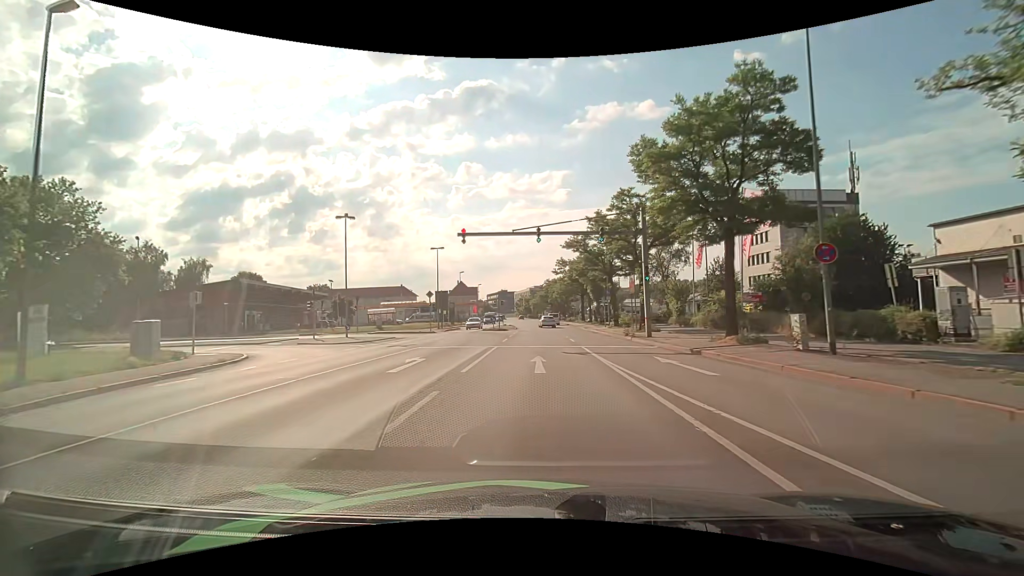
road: primary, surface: asphalt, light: Day
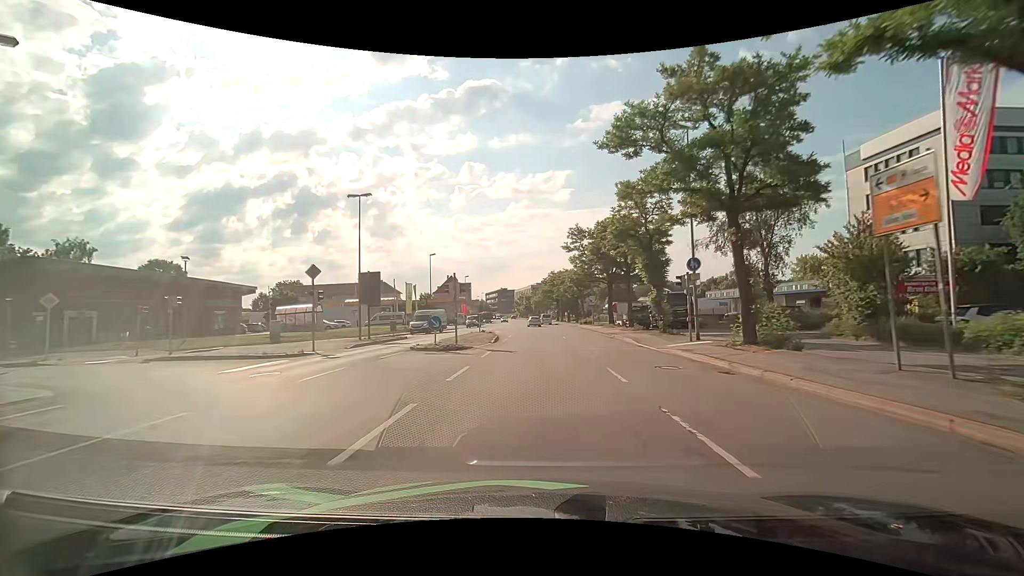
(+0.1, +28.2) m; 0°
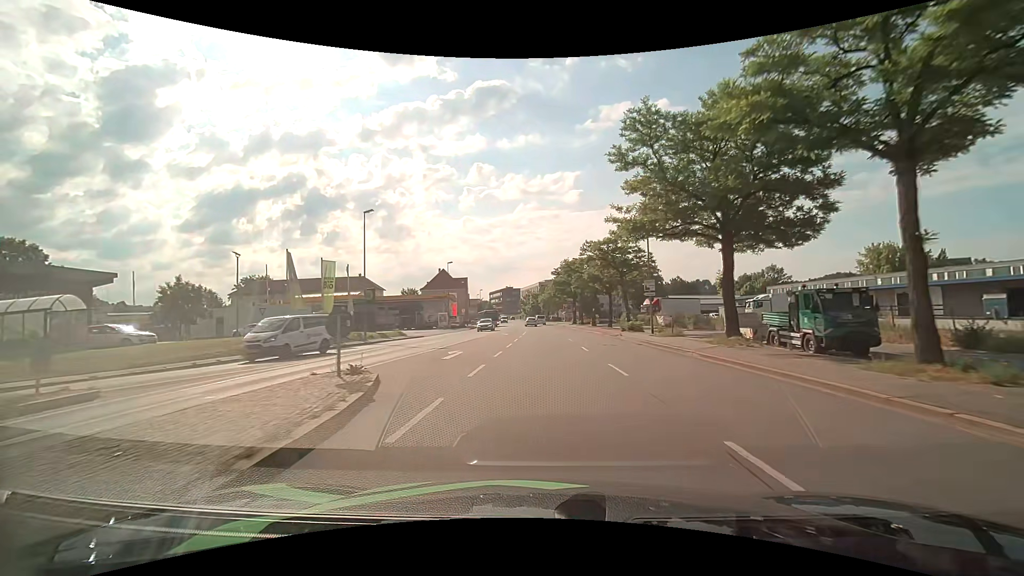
(-0.4, +28.6) m; -1°
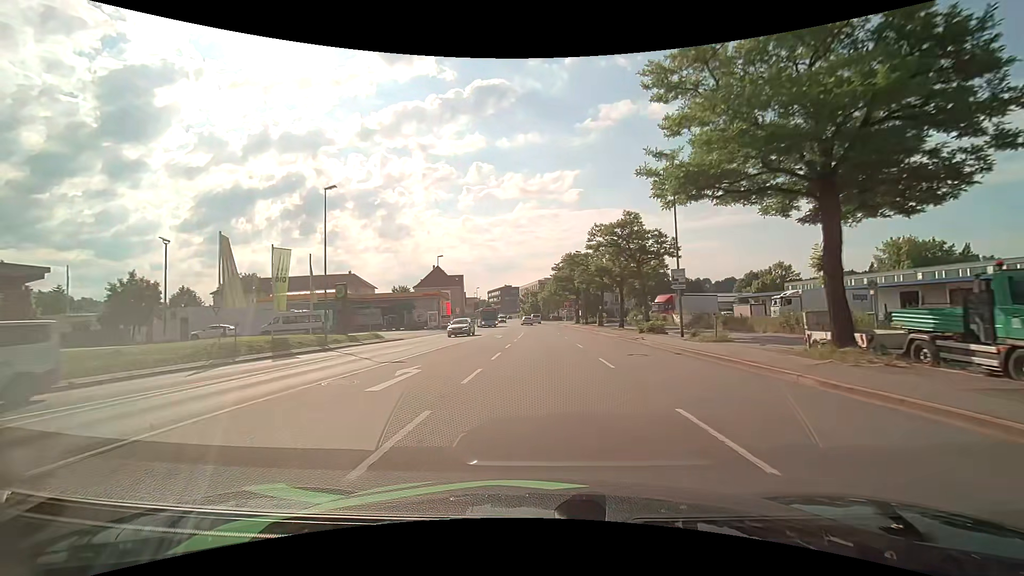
(0.0, +7.2) m; 0°
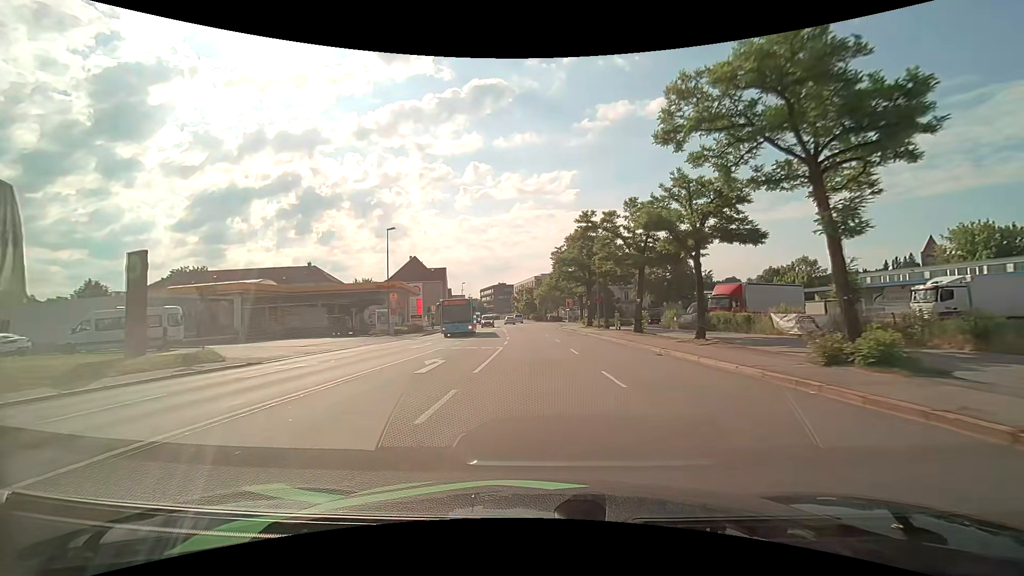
(+0.2, +21.8) m; +1°
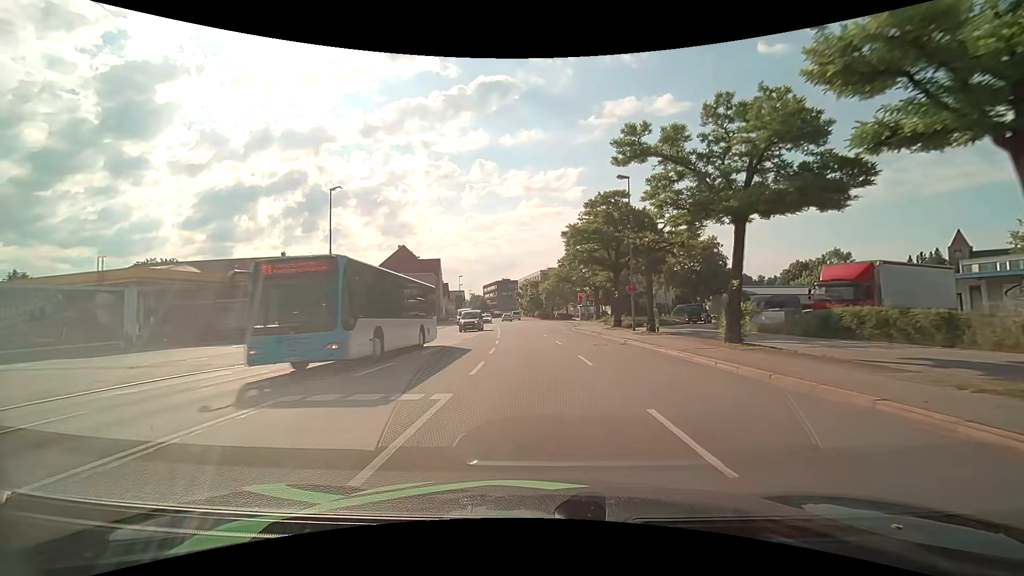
(-0.1, +14.5) m; -1°
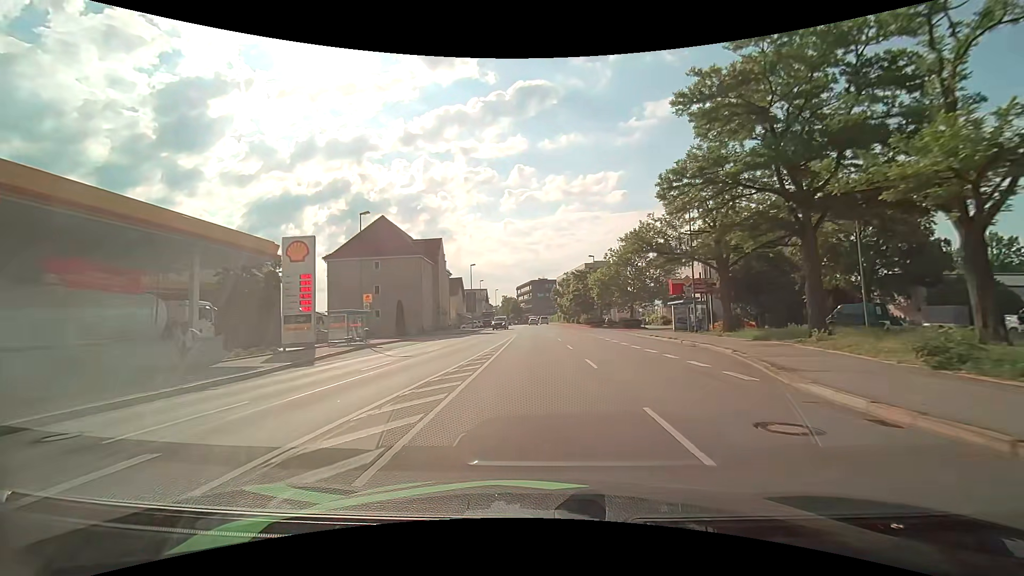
(-1.2, +35.4) m; -4°
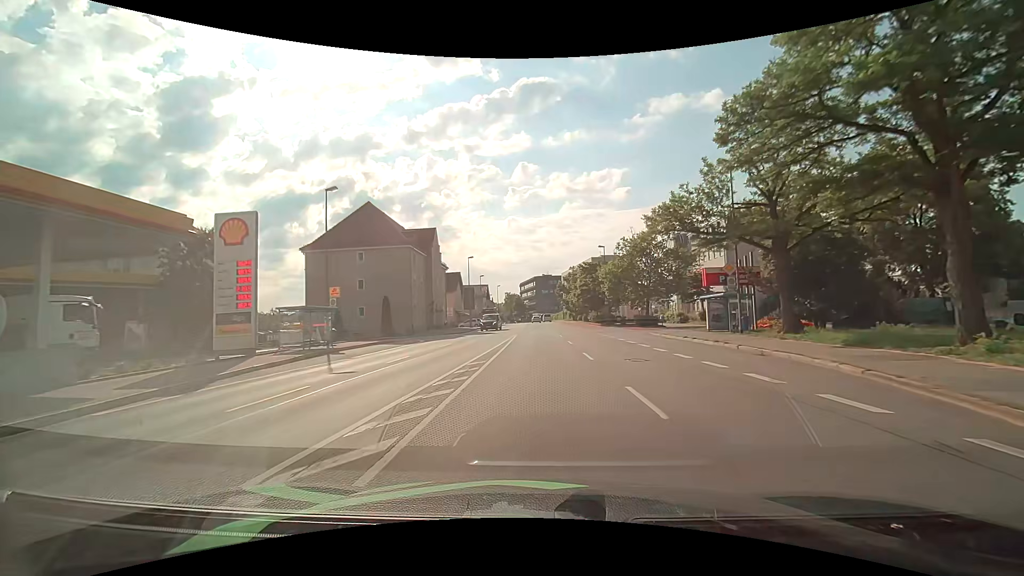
(0.0, +7.1) m; 0°
(0, +10) (0, +20) (0, +30) (0, +40) (-1, +50) (-1, +60) (-1, +70) (-1, +80) (-1, +90) (-2, +100) m
